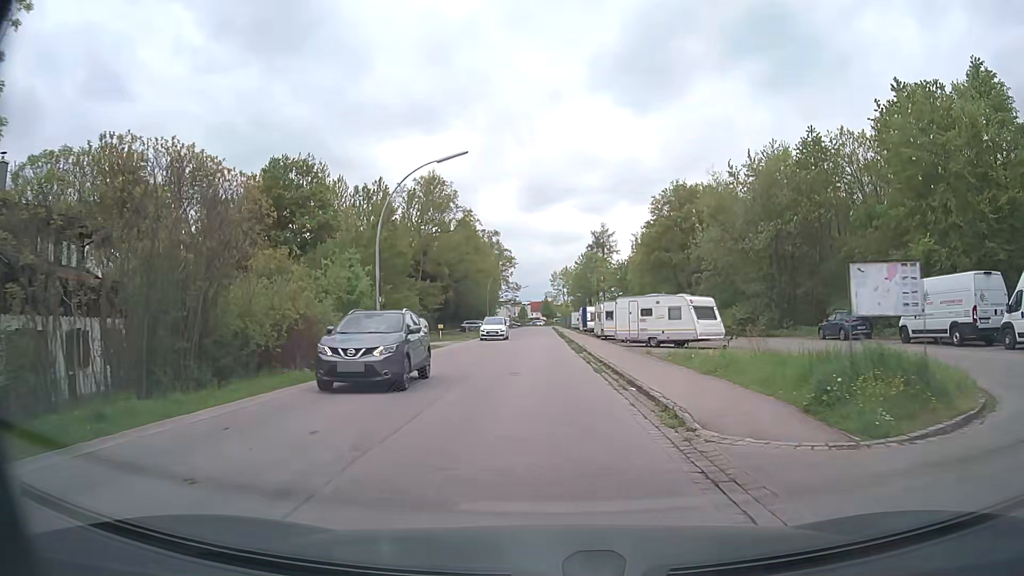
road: residential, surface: asphalt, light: Day
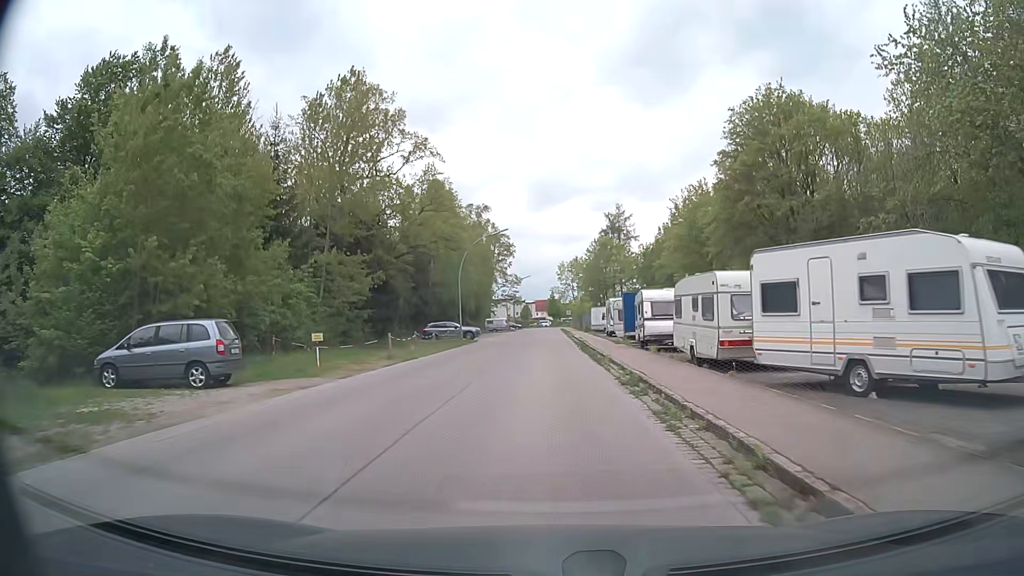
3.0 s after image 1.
(-0.1, +29.7) m; 0°
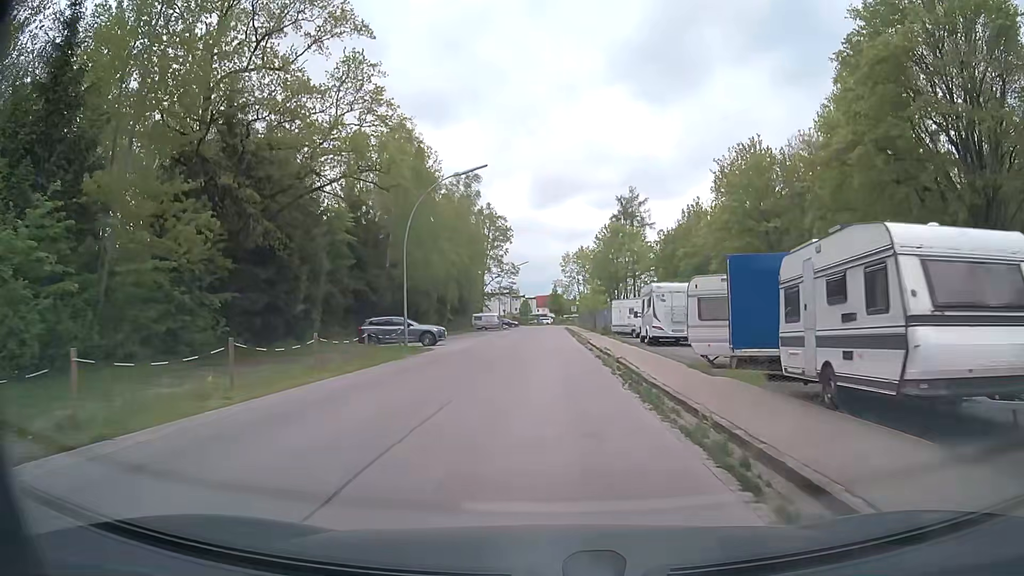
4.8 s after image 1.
(-0.1, +19.3) m; 0°
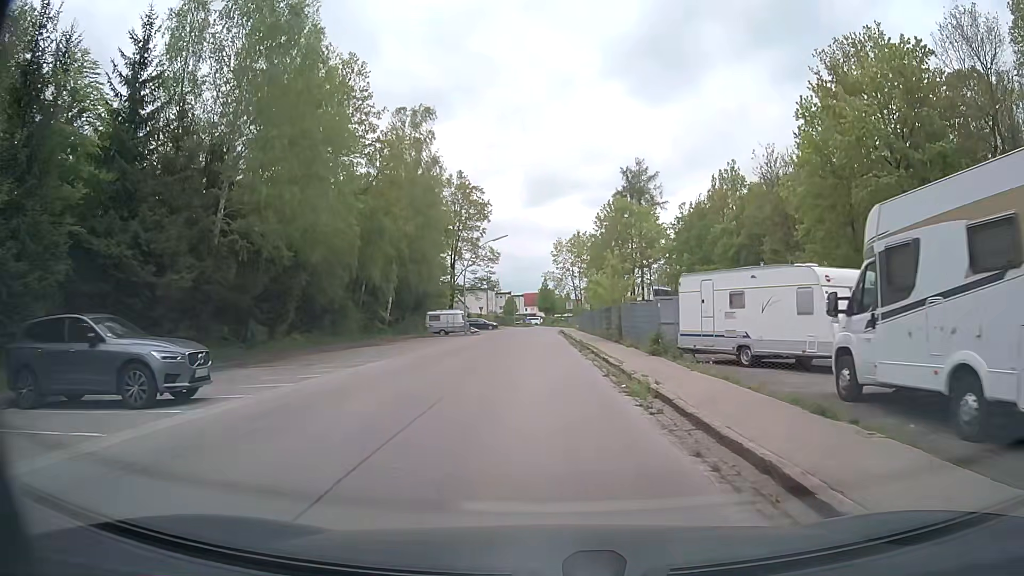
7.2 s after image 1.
(+0.1, +25.3) m; 0°
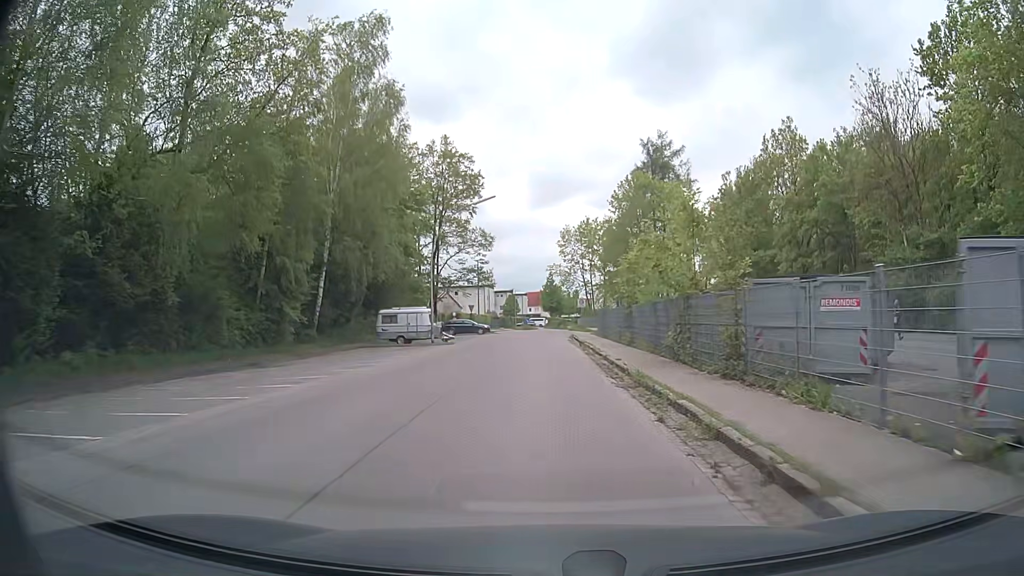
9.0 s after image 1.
(0.0, +18.2) m; 0°
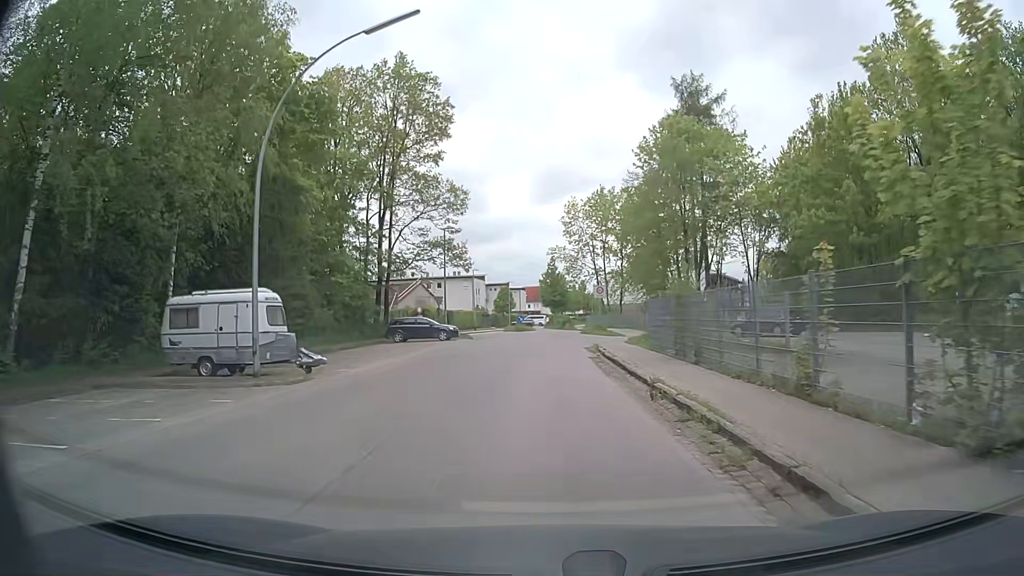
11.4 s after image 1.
(+0.1, +23.3) m; +1°
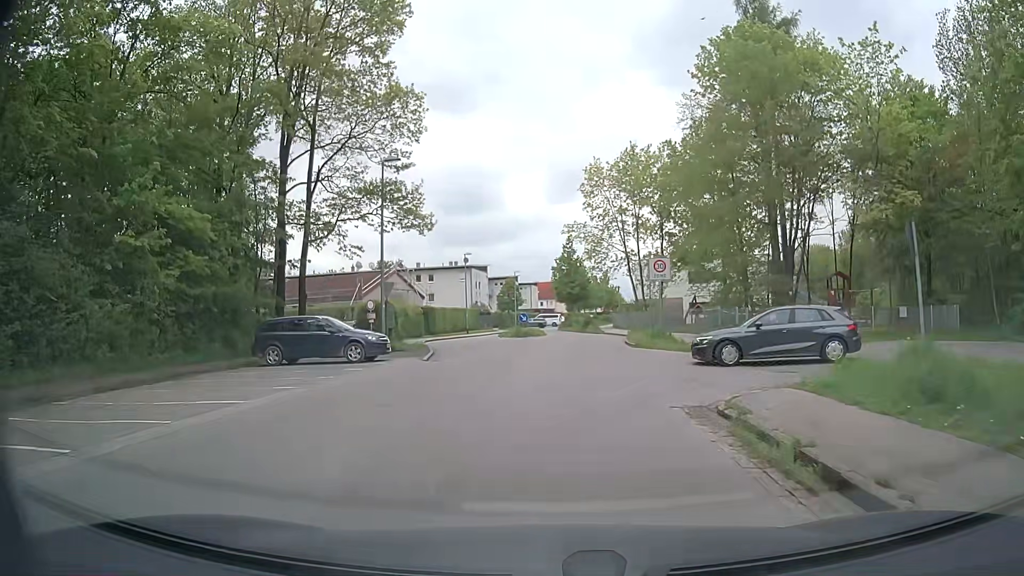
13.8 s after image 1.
(-0.3, +20.5) m; -2°
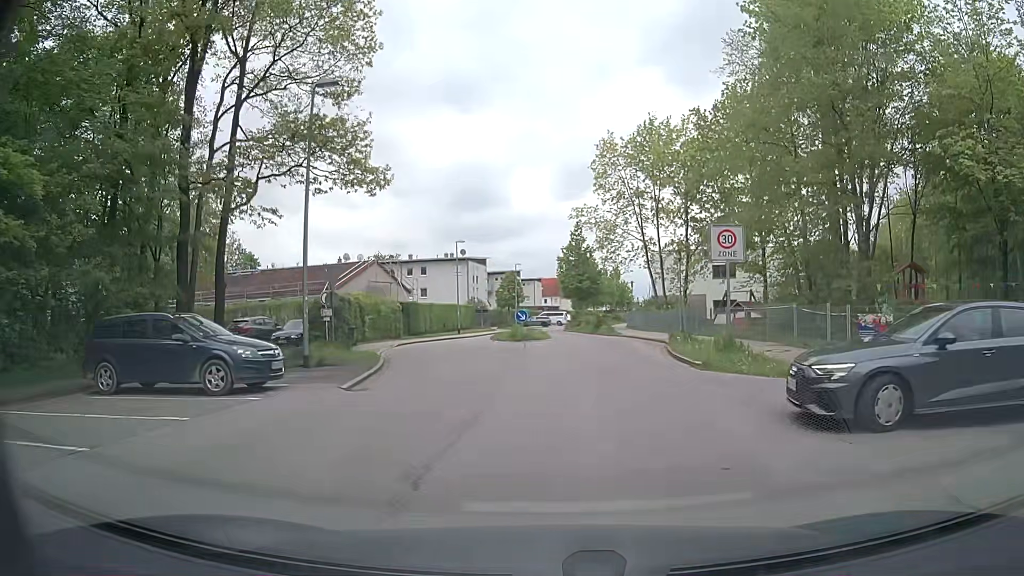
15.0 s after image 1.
(0.0, +9.0) m; 0°
(0, +10) (+1, +20) (+2, +30) (+2, +40) (0, +50) (0, +60) (0, +70) (+3, +79) (+5, +89) (+8, +99) m
